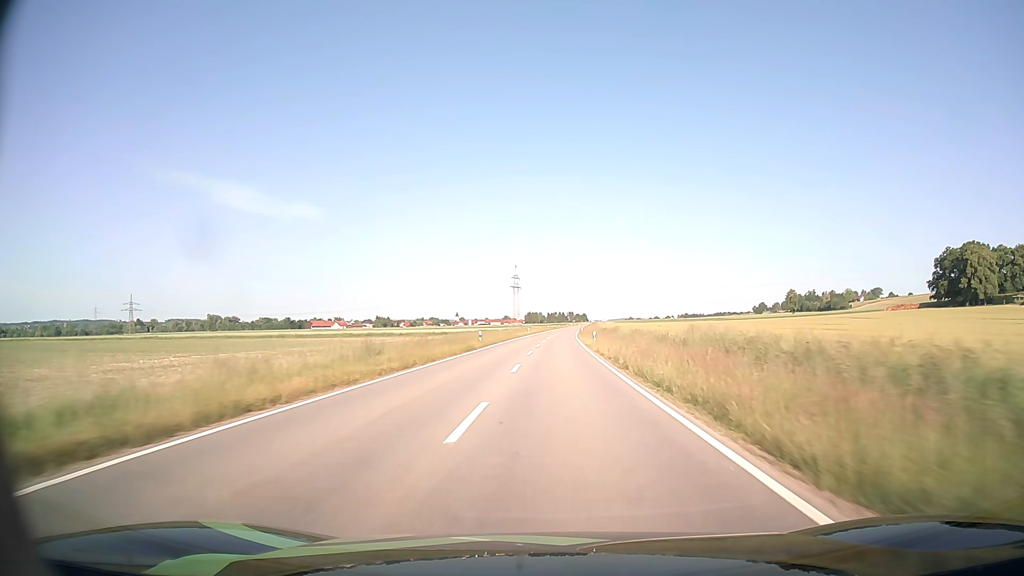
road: tertiary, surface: asphalt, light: Day
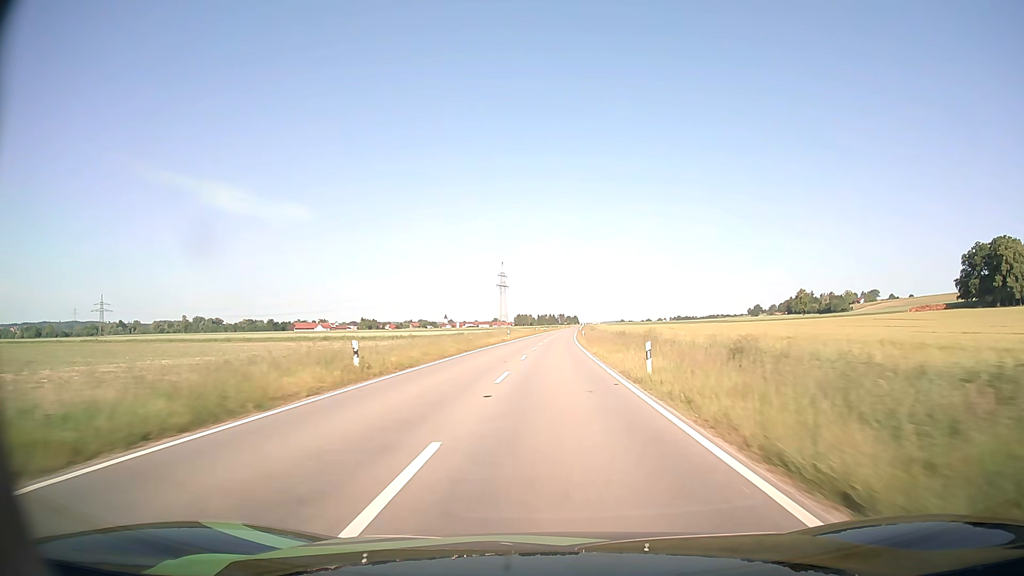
(+0.3, +28.6) m; +1°
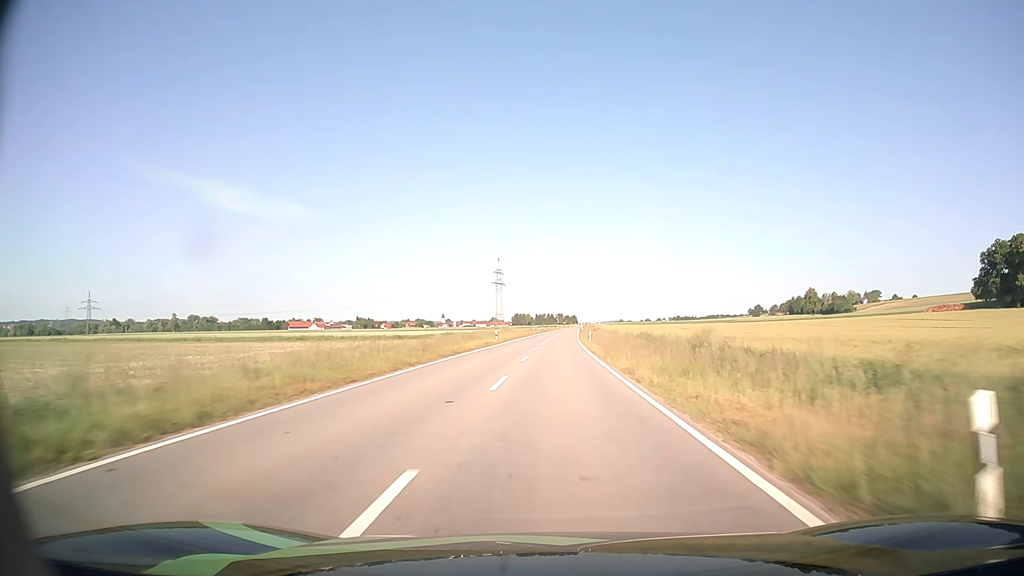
(0.0, +14.4) m; 0°
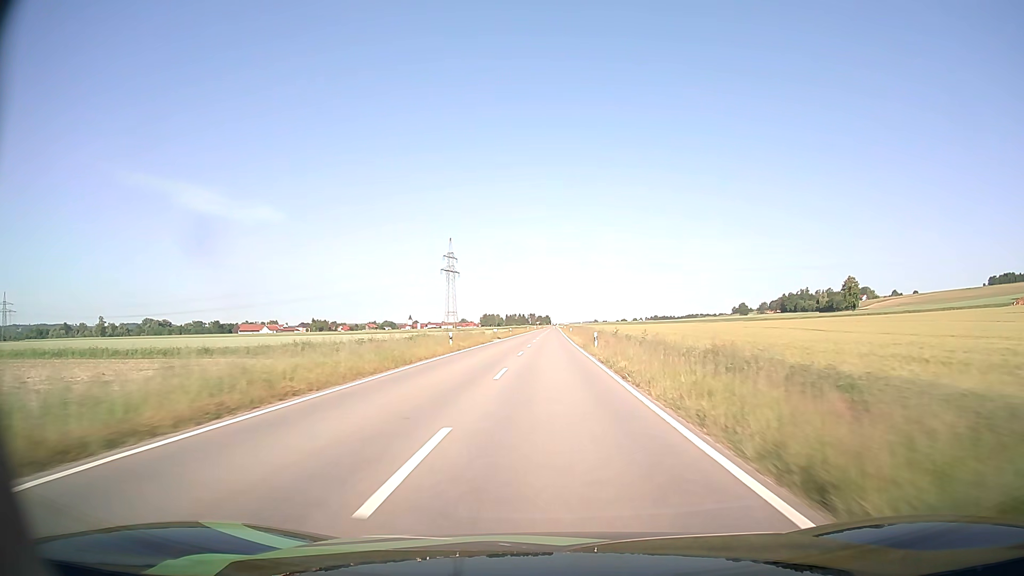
(+1.2, +71.6) m; +2°
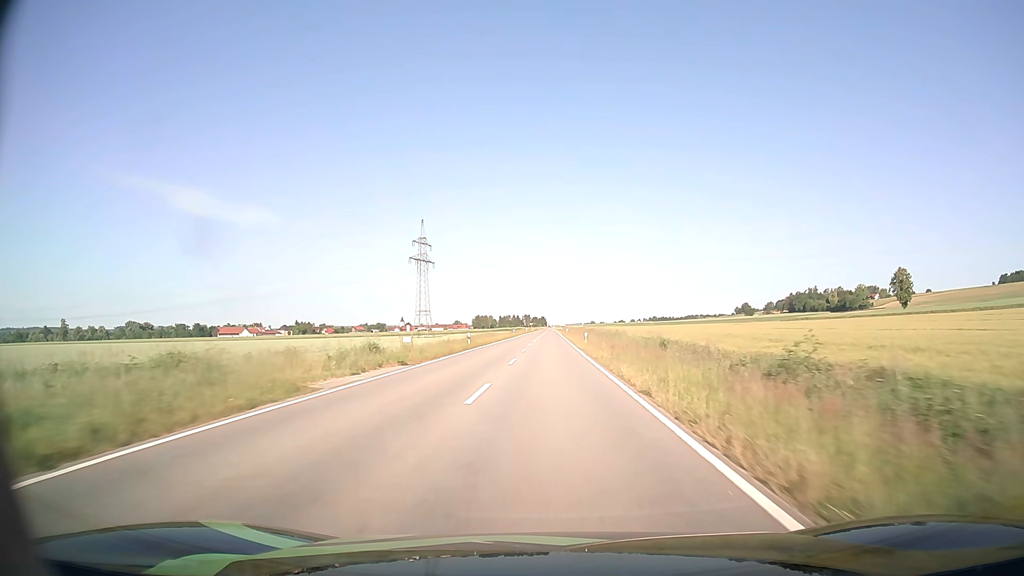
(+0.1, +43.1) m; 0°
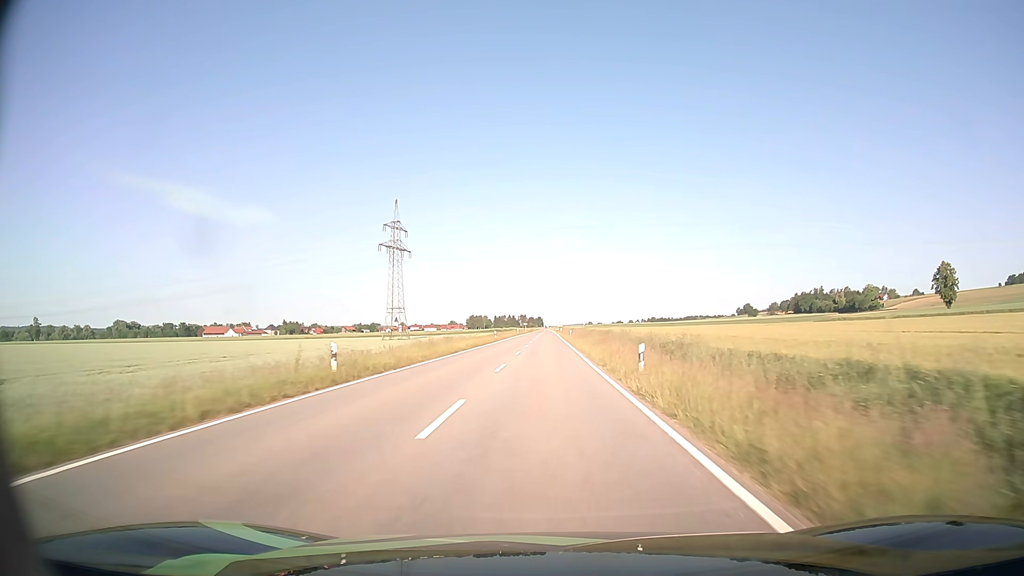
(0.0, +28.6) m; 0°
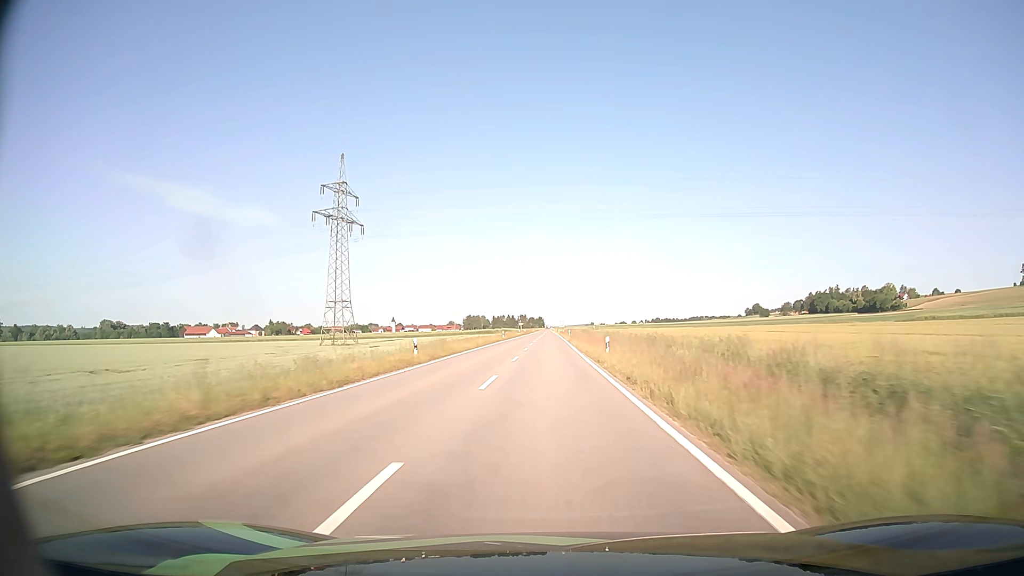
(-0.1, +42.7) m; 0°
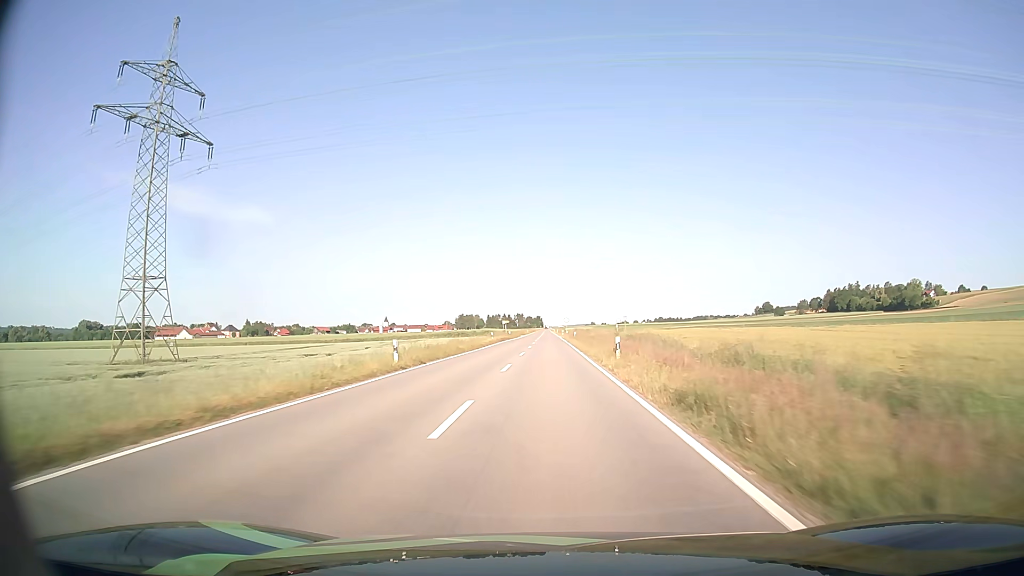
(0.0, +56.4) m; 0°
(0, +10) (0, +20) (0, +30) (0, +40) (0, +50) (0, +60) (0, +70) (0, +80) (0, +90) (0, +100) m
